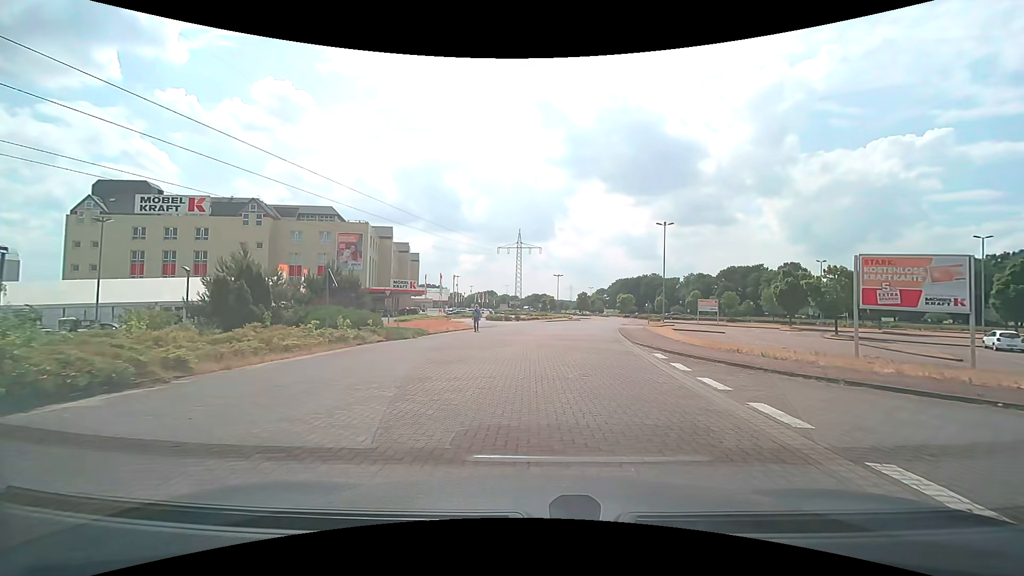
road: service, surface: paving_stones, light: Day
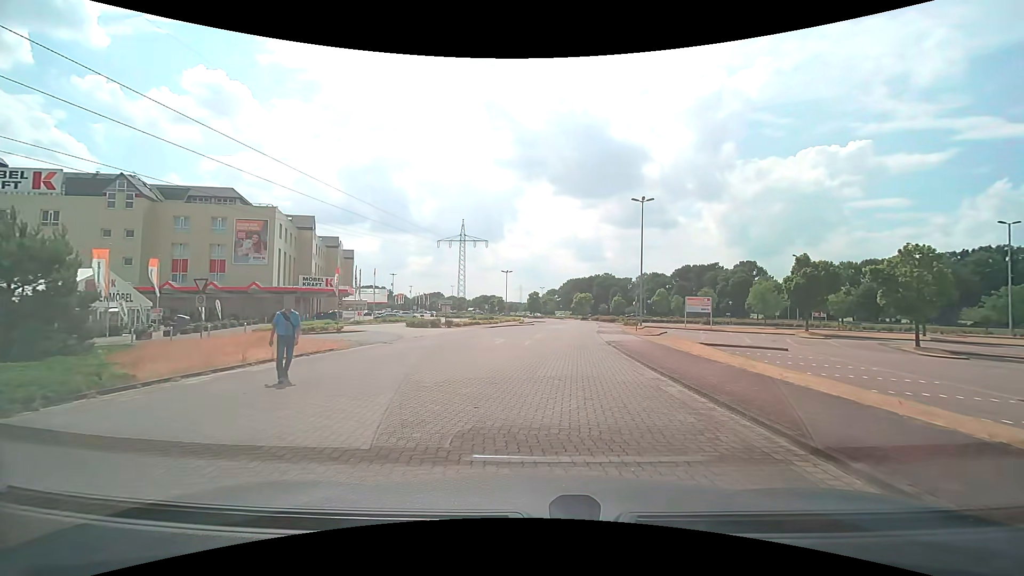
(+1.0, +17.9) m; +5°
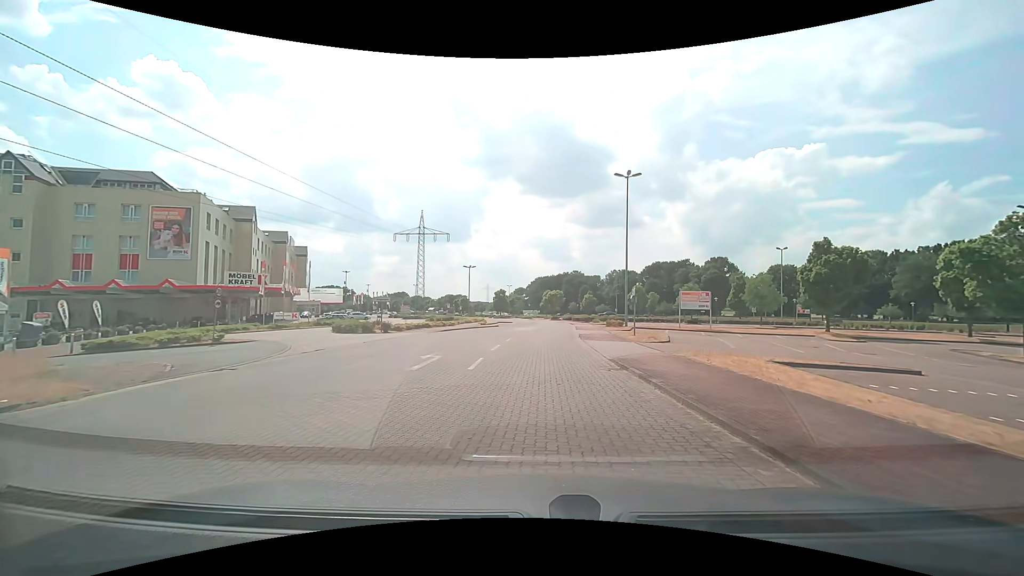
(+0.4, +10.2) m; +5°
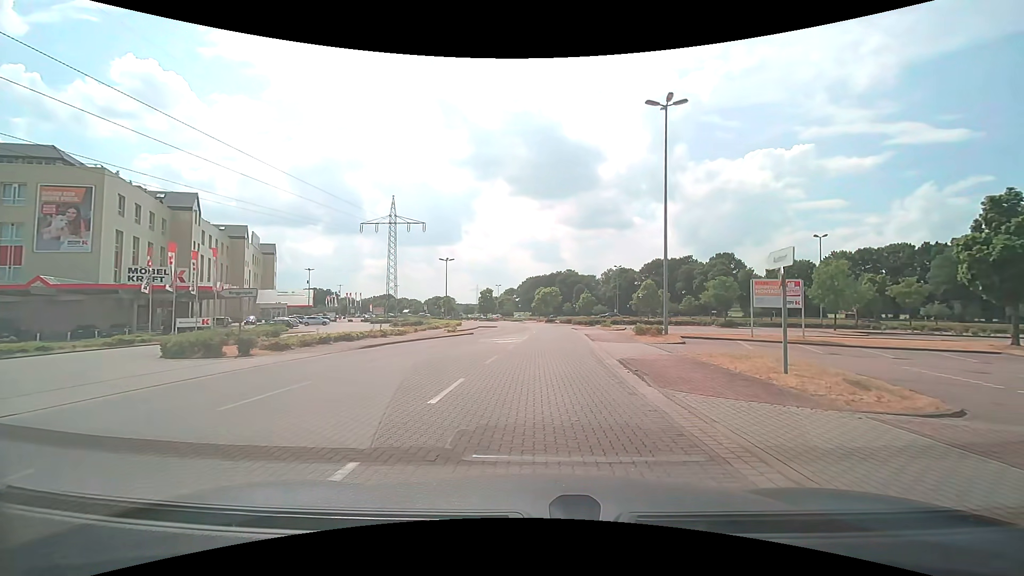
(+0.1, +16.4) m; +1°
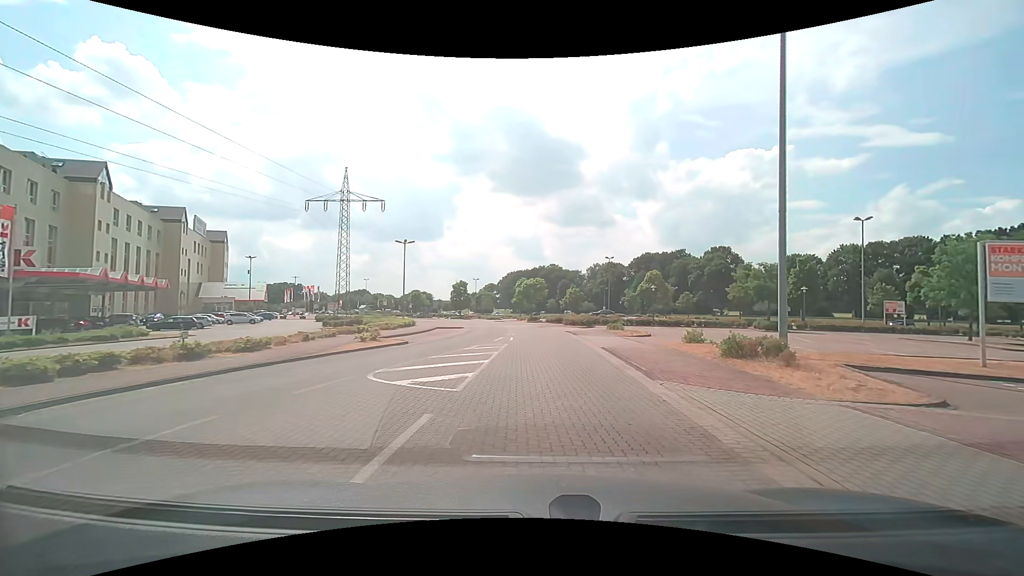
(+0.1, +15.8) m; +1°
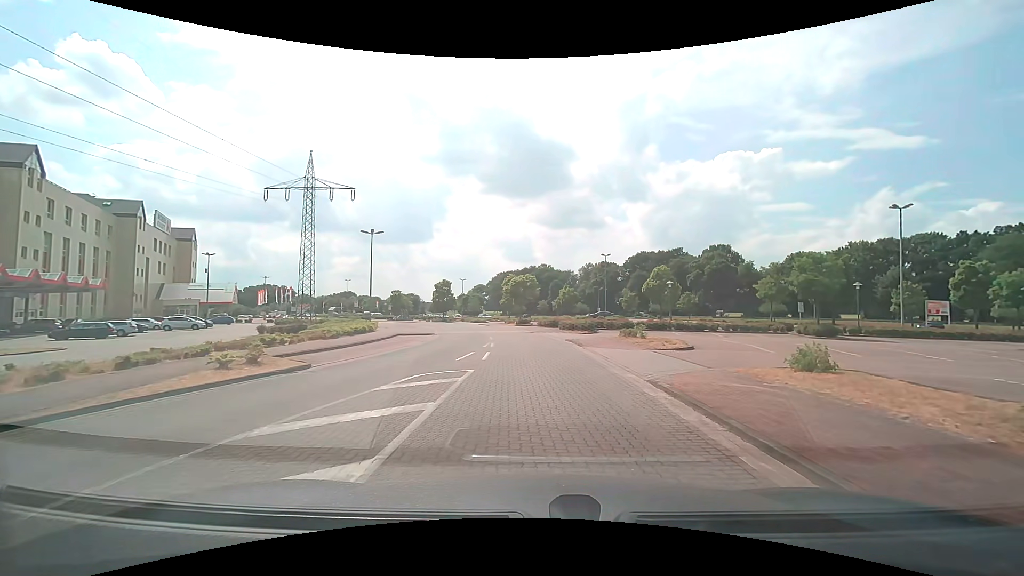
(+0.2, +9.2) m; +1°
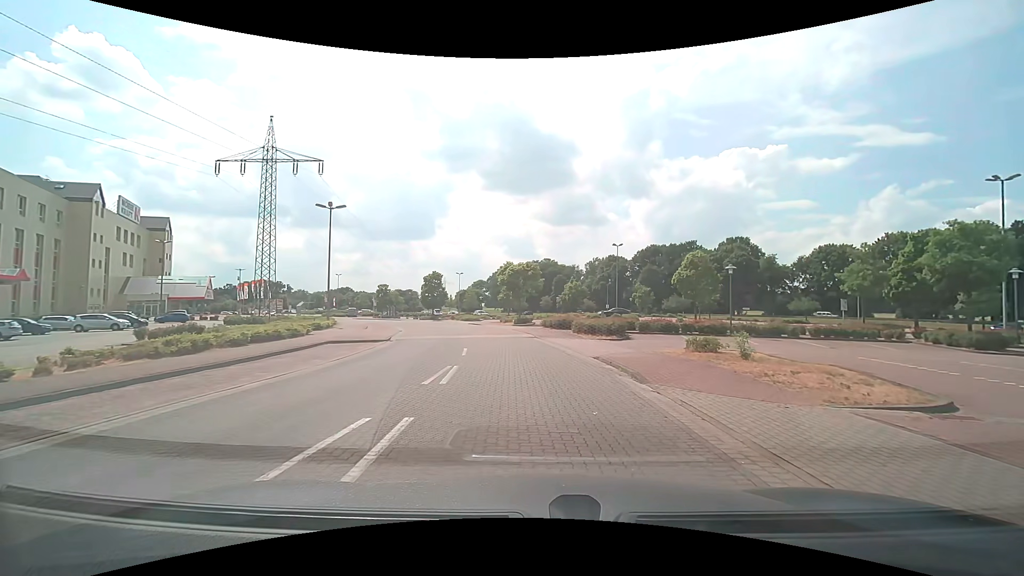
(+0.1, +11.6) m; +1°
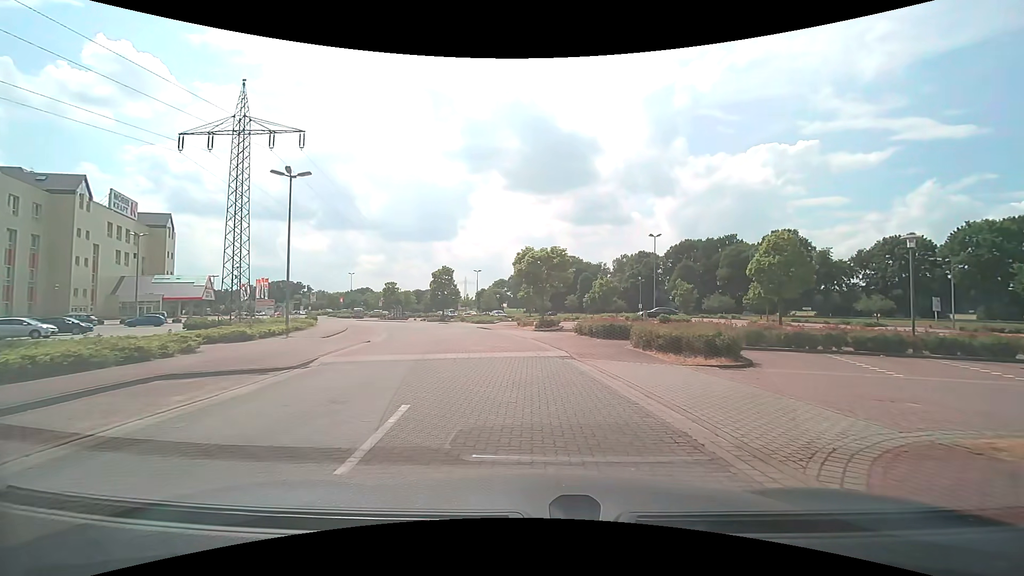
(-0.4, +11.1) m; -4°
(0, +10) (-1, +20) (-3, +30) (-6, +39) (-9, +49) (-13, +58) (-18, +67) (-23, +75) (-29, +83) (-35, +91) m
